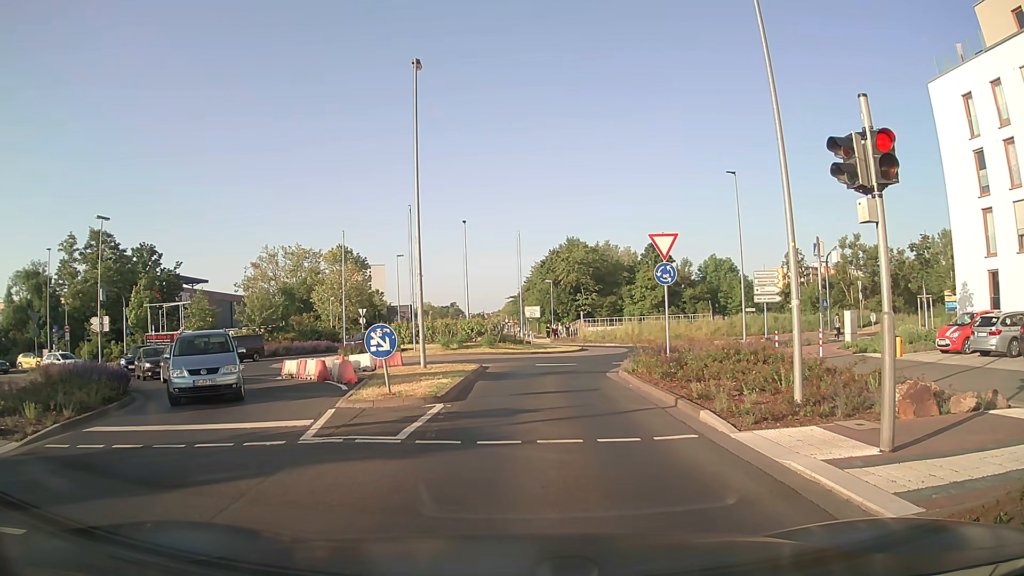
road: secondary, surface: asphalt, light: Day
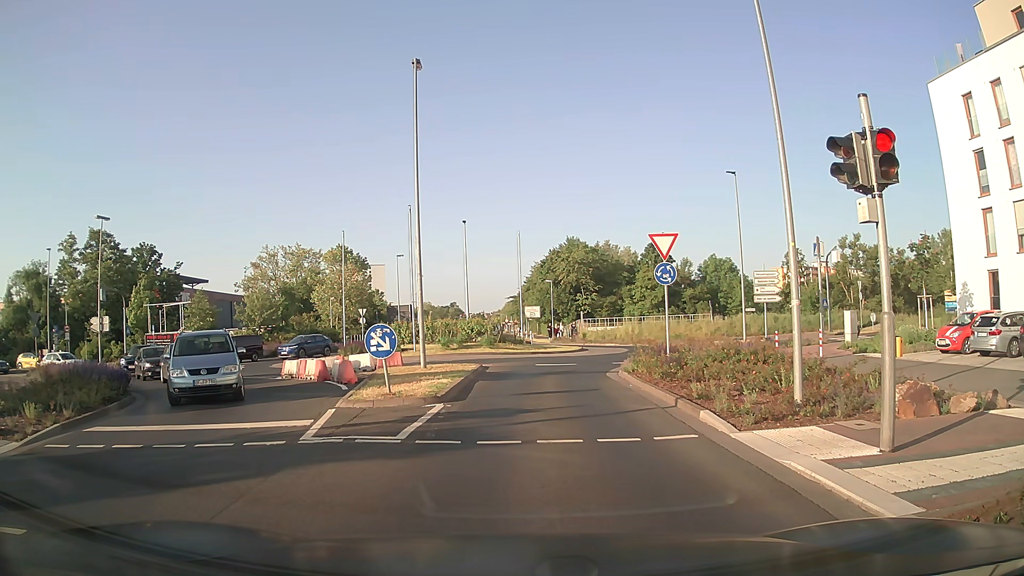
(0.0, 0.0) m; 0°
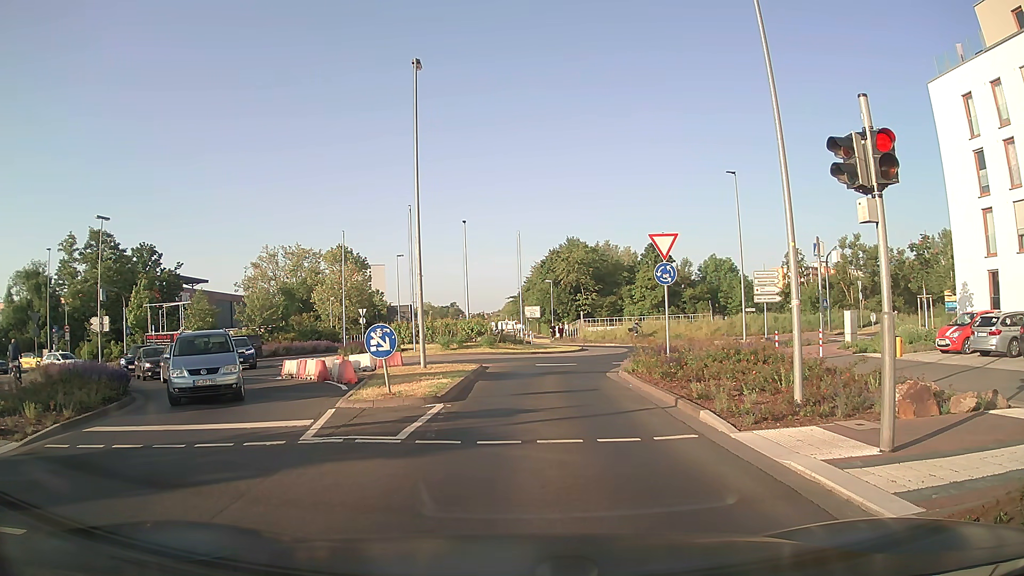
(0.0, 0.0) m; 0°
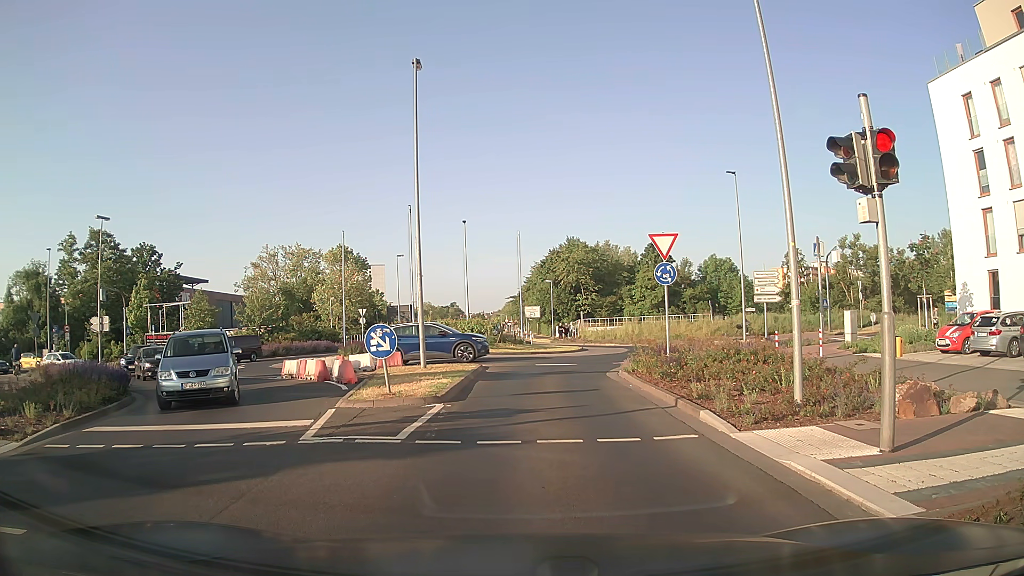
(0.0, 0.0) m; 0°
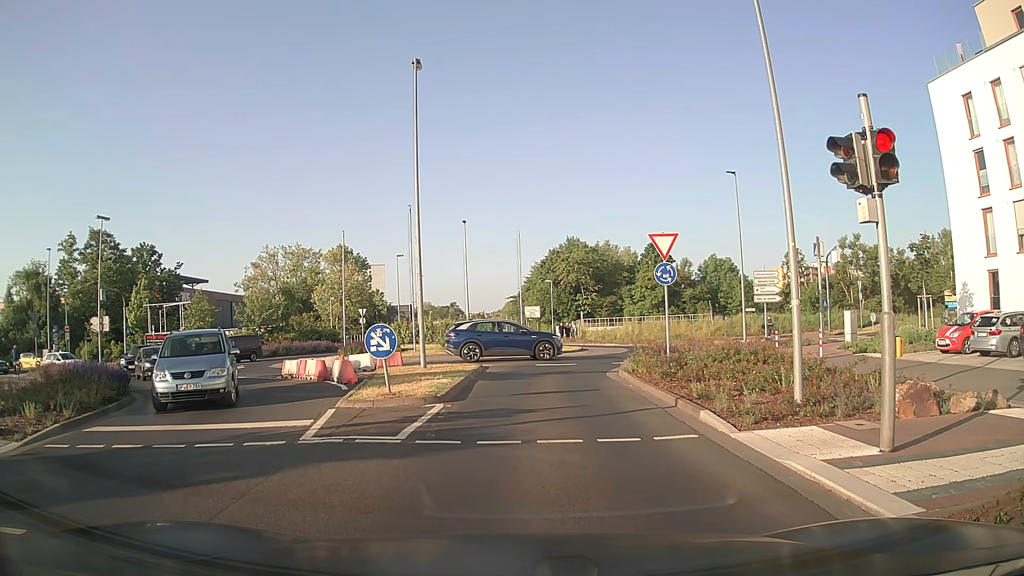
(0.0, 0.0) m; 0°
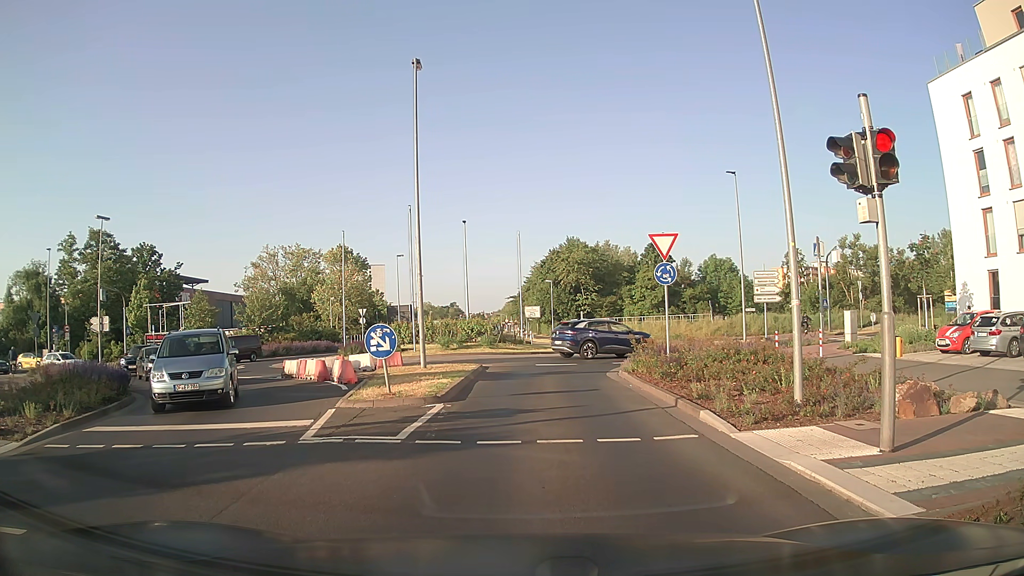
(0.0, 0.0) m; 0°
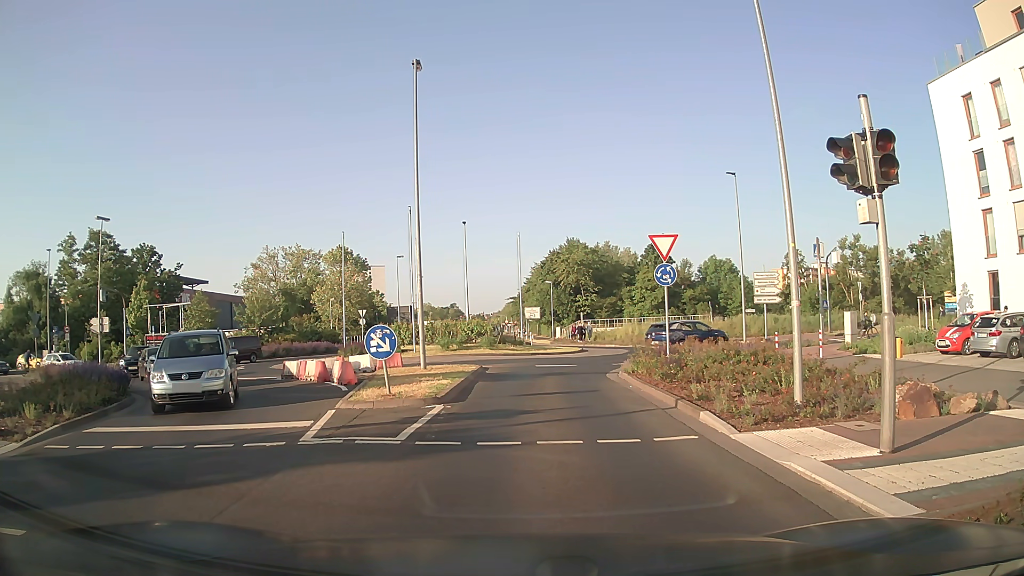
(0.0, 0.0) m; 0°
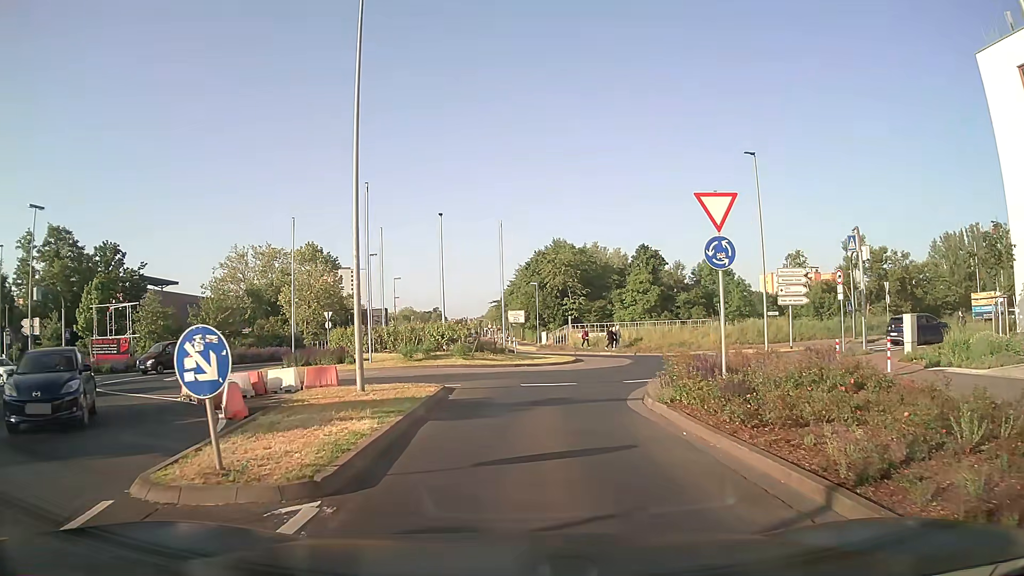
(+0.2, +6.9) m; +2°
(0, +10) (+2, +20) (+6, +29) (+6, +39) (+1, +47) (-3, +57) (-4, +67) (-4, +77) (-5, +87) (-6, +97) m
